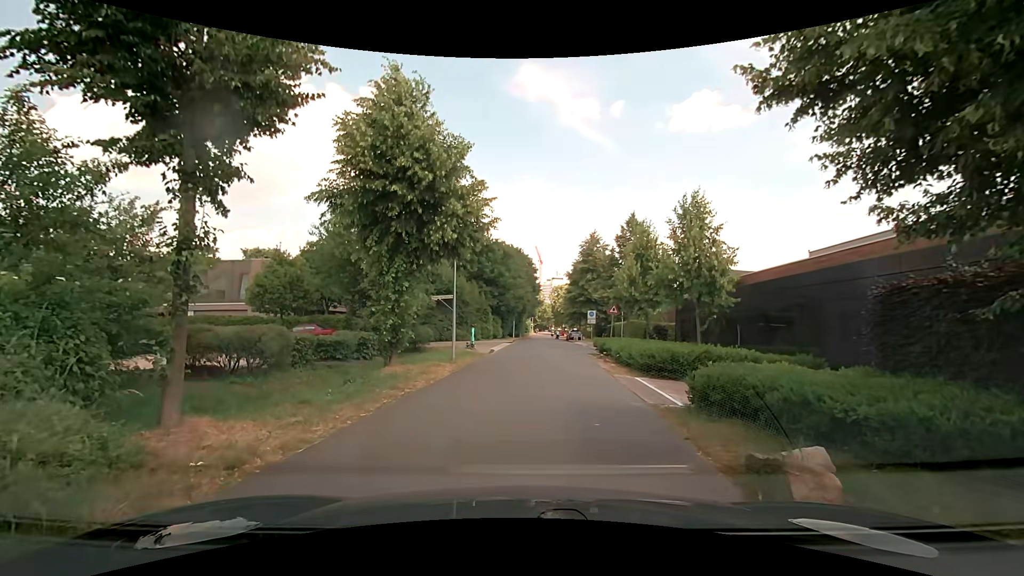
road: residential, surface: asphalt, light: Day
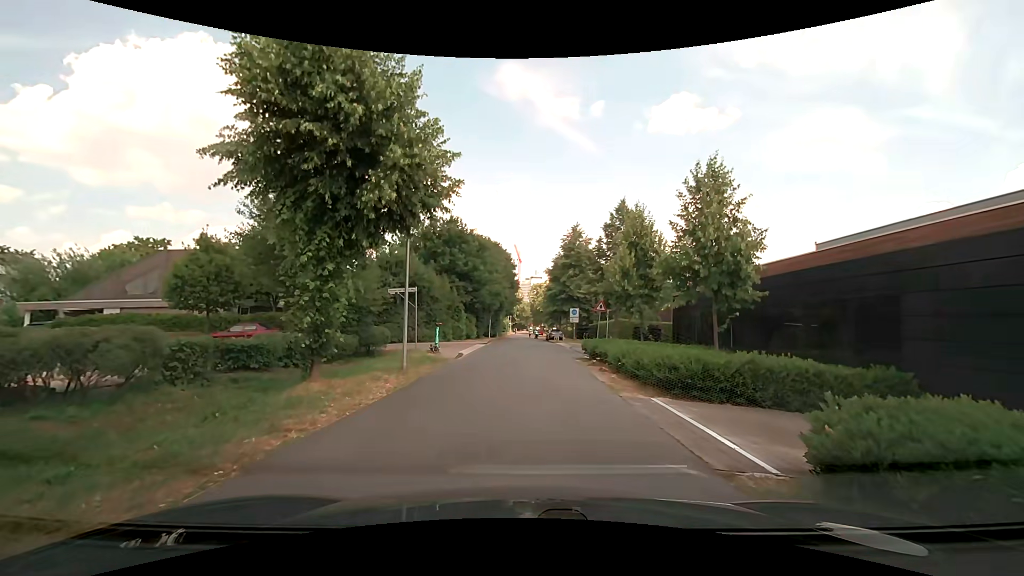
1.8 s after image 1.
(+0.1, +4.4) m; +2°
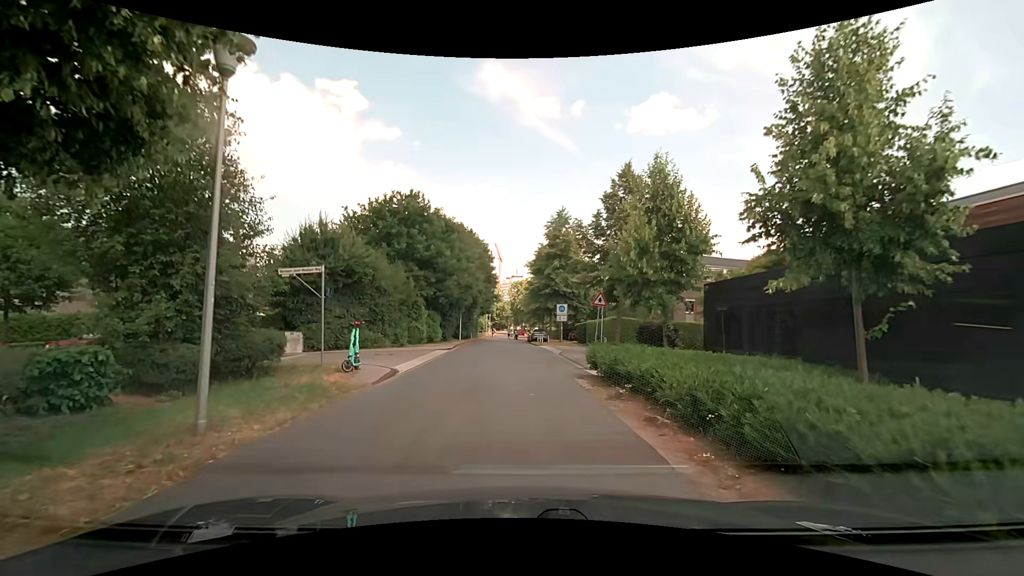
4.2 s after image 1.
(+0.3, +8.1) m; +3°
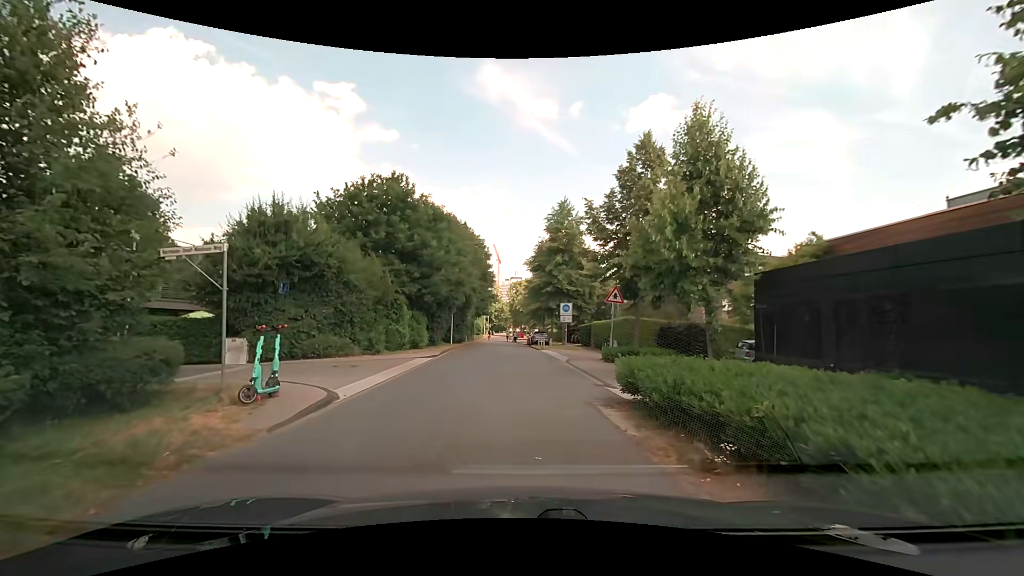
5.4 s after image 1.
(0.0, +4.5) m; +1°
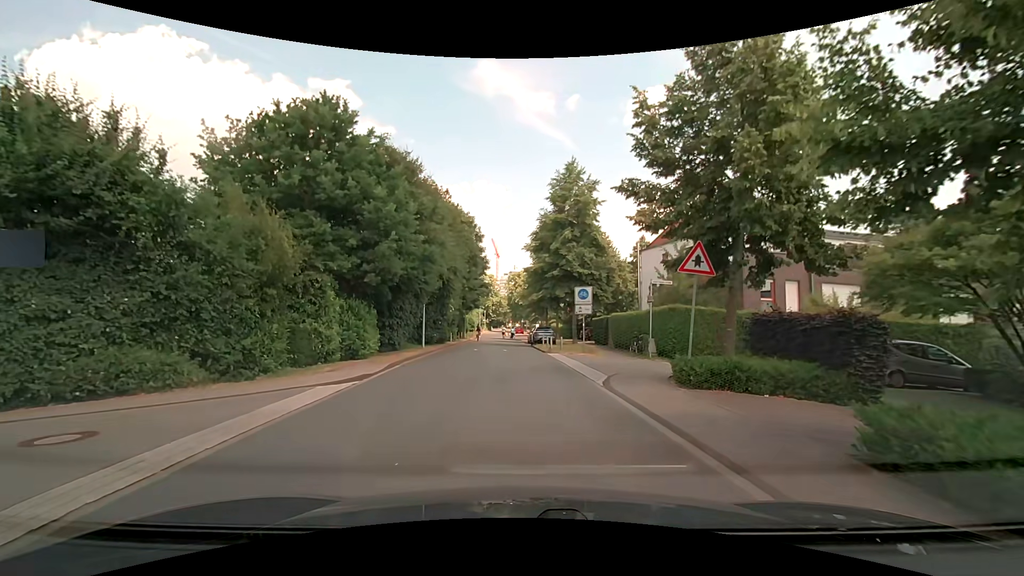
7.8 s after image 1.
(-0.1, +10.1) m; -1°
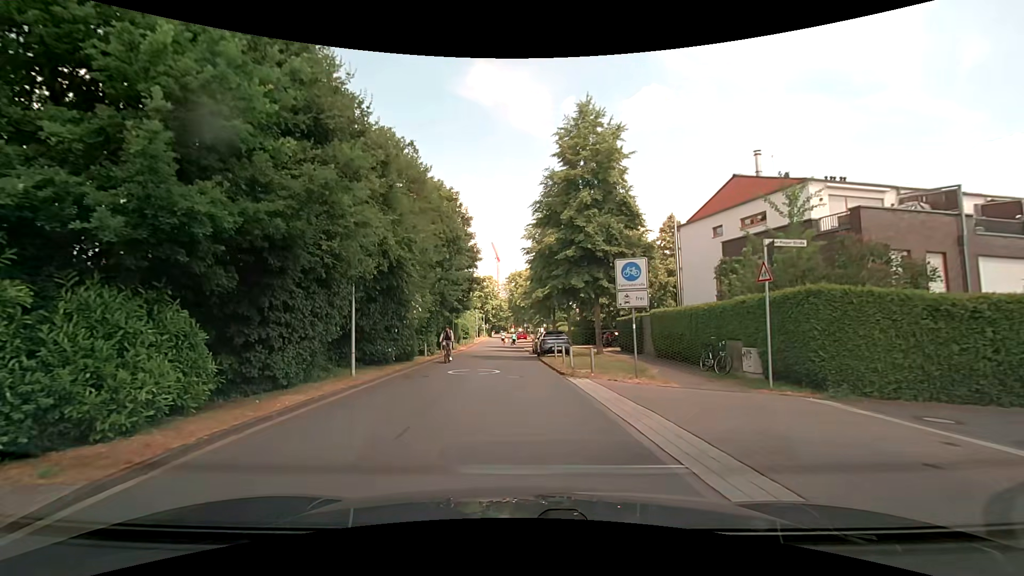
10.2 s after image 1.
(+0.2, +10.8) m; +1°
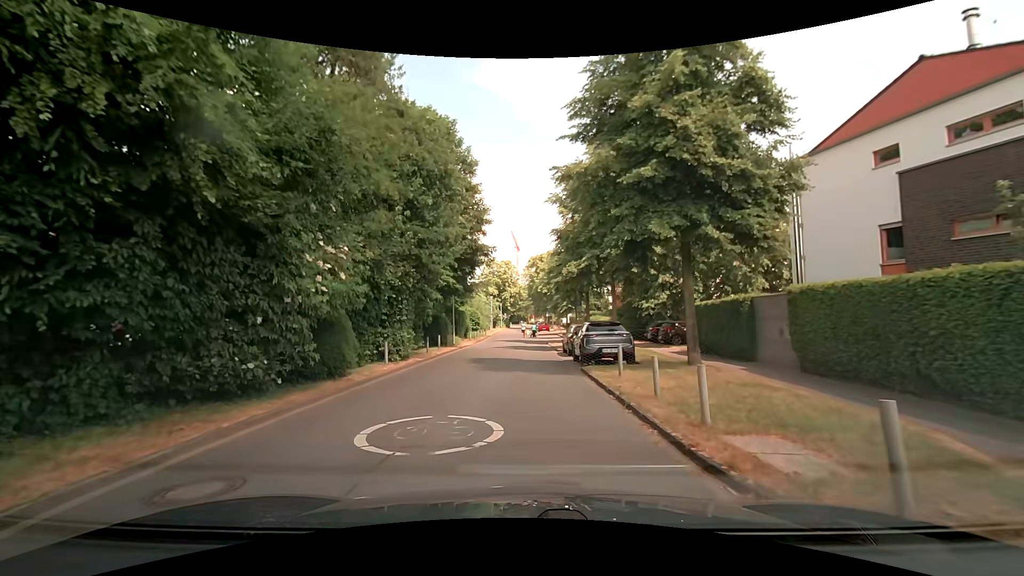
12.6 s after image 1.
(-0.3, +11.5) m; -3°
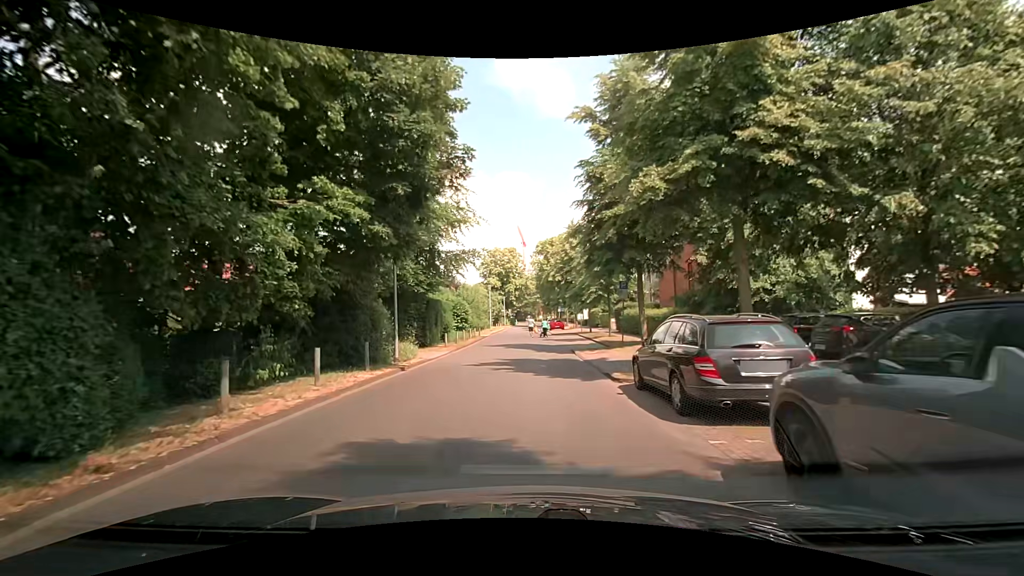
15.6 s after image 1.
(-0.1, +15.9) m; -3°
